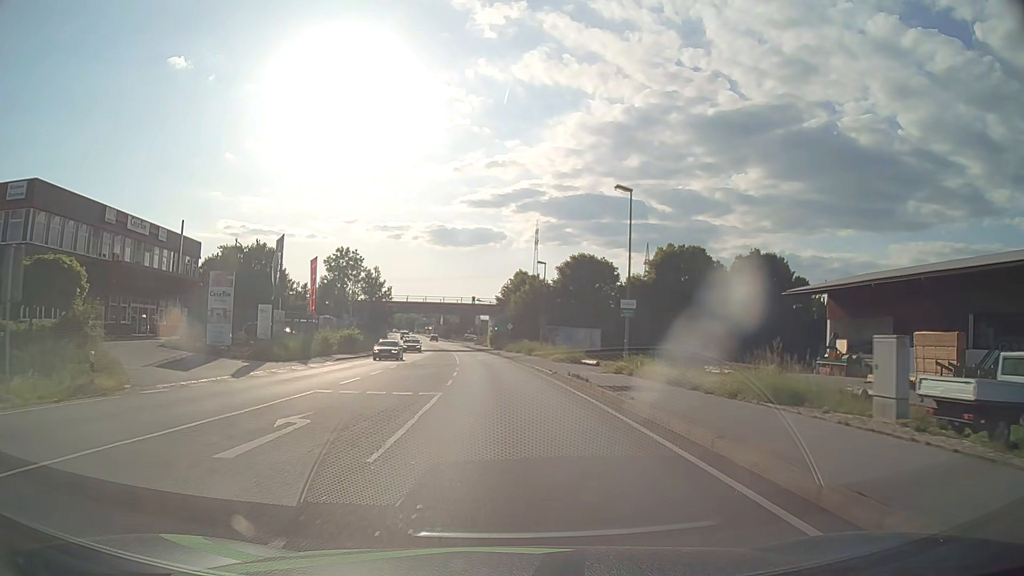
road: primary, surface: asphalt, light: Day
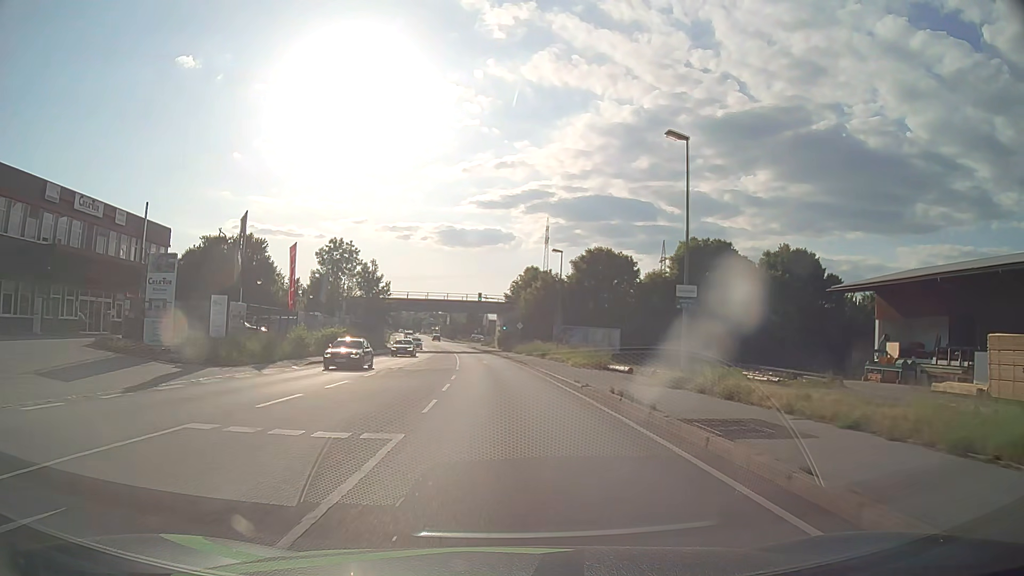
(0.0, +8.1) m; -1°
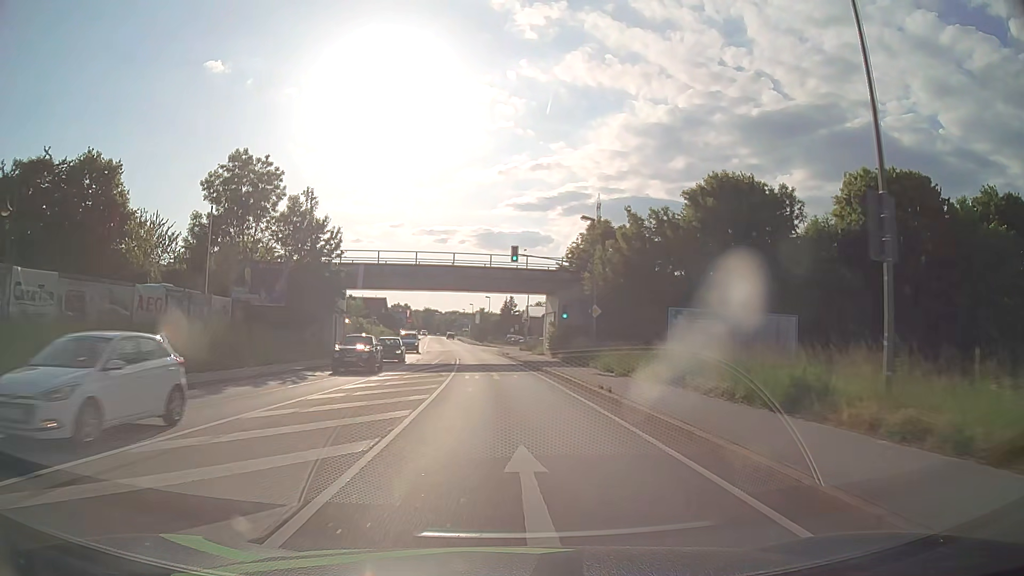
(-1.0, +40.4) m; -3°
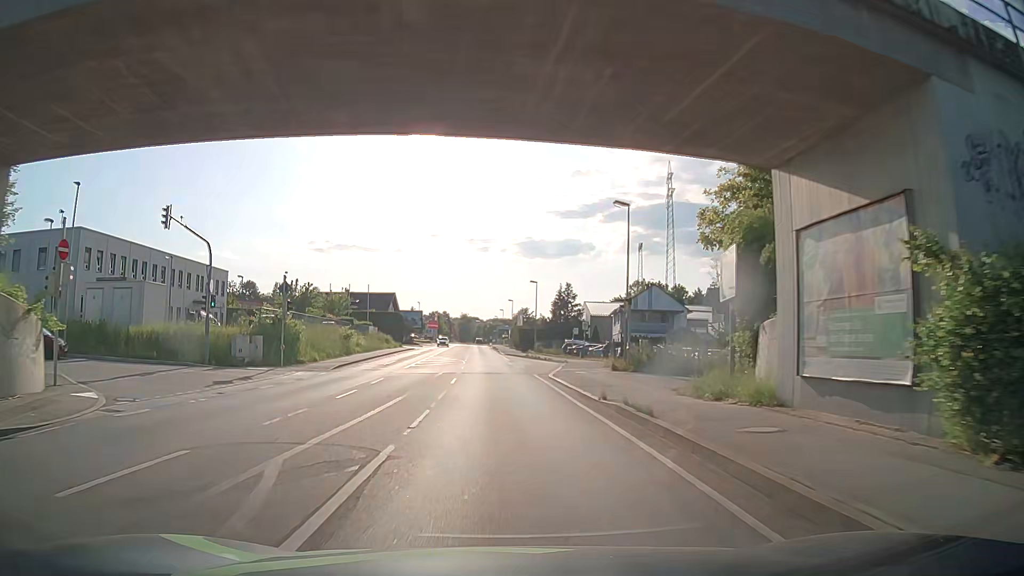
(-1.2, +40.2) m; -3°
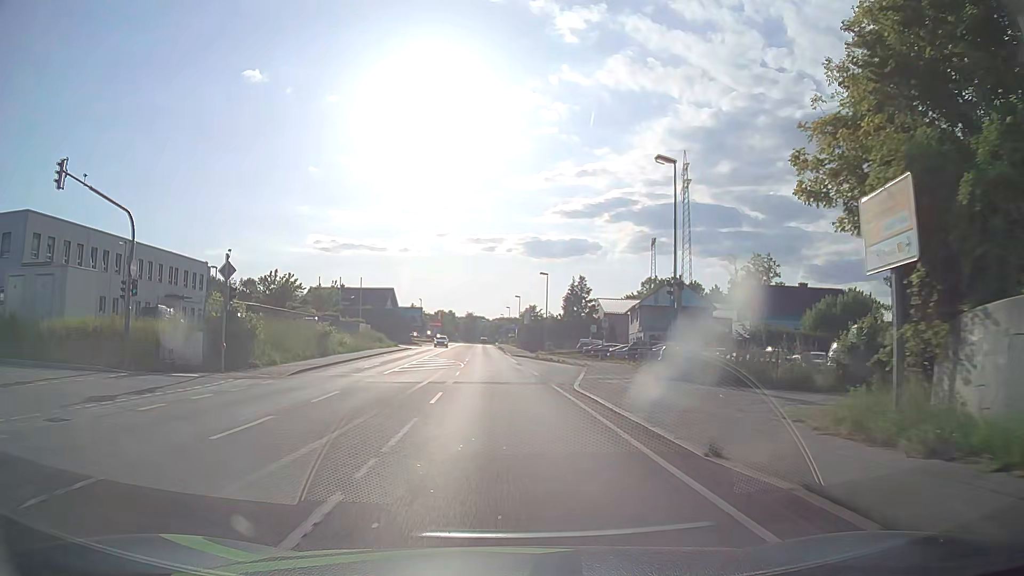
(-0.1, +8.1) m; -1°
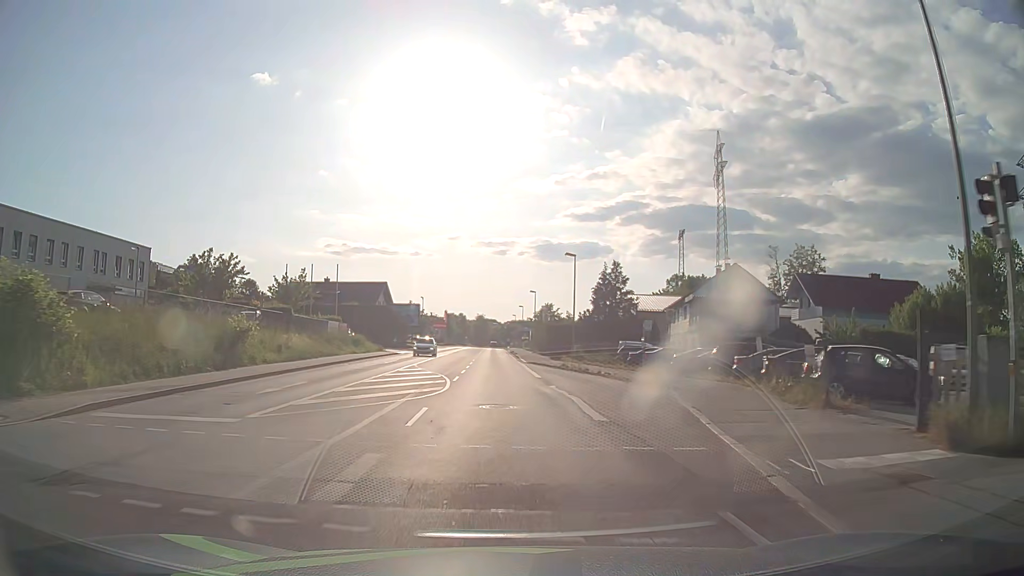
(-0.1, +16.1) m; -1°
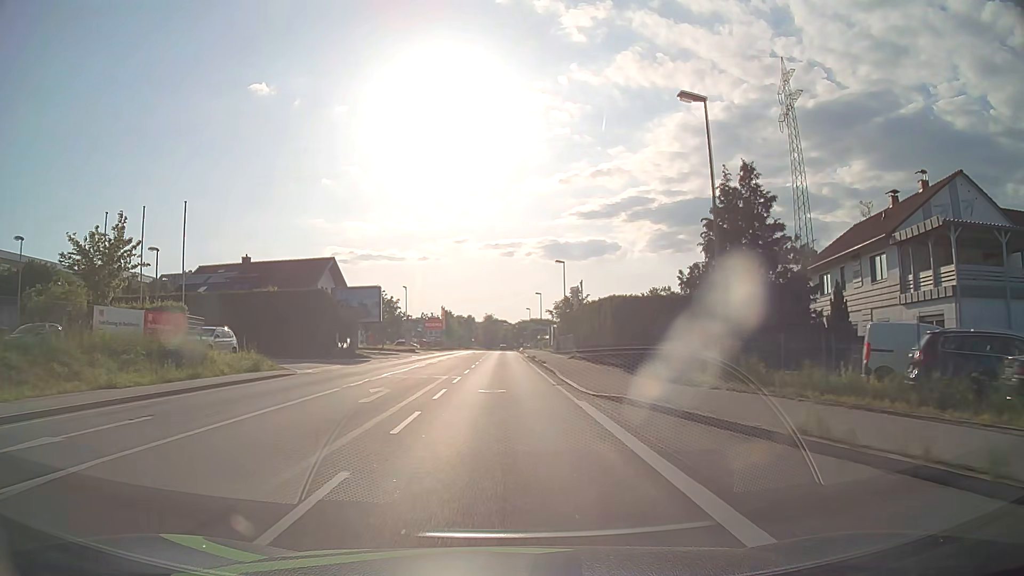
(-0.3, +32.1) m; -1°
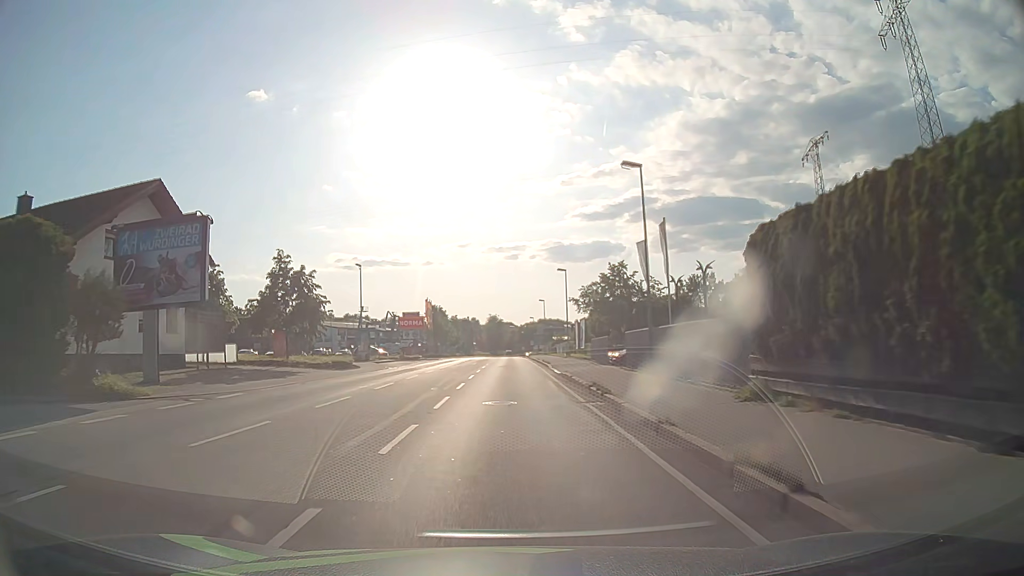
(-0.2, +32.2) m; -1°
(0, +10) (0, +20) (0, +30) (0, +40) (0, +50) (+1, +60) (+1, +70) (+1, +80) (+1, +90) (+1, +100) m
